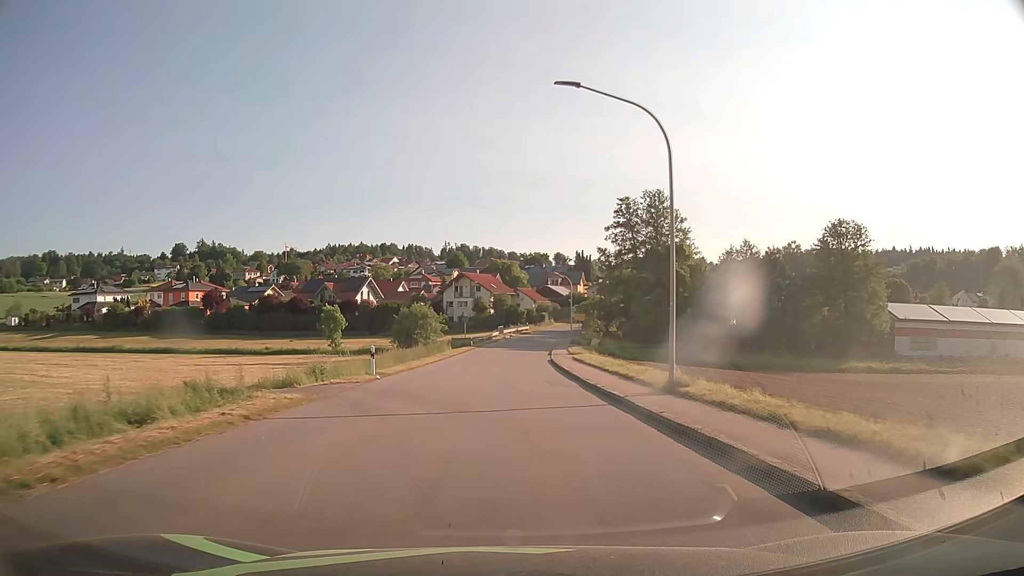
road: tertiary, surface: asphalt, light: Day
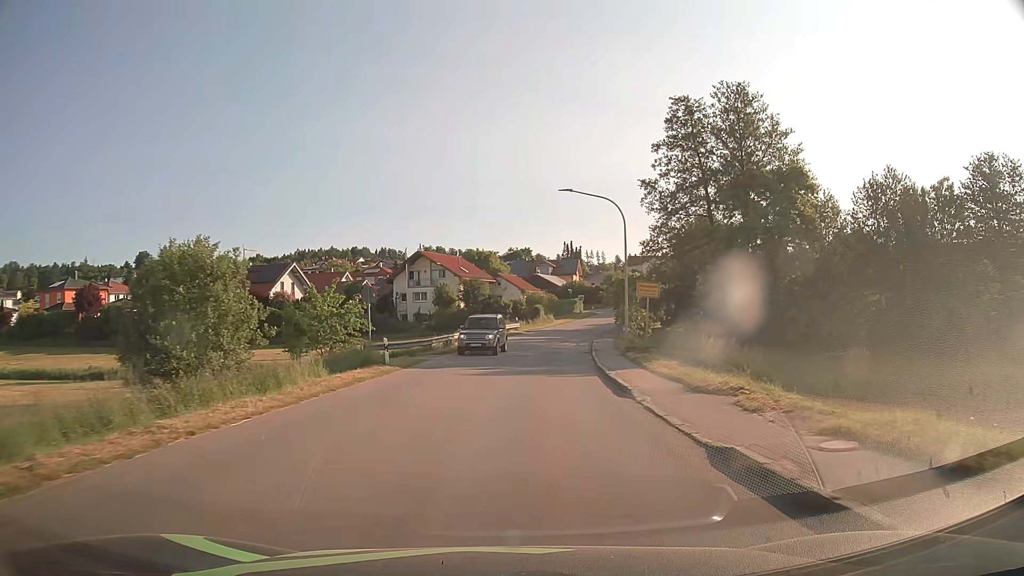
(+0.2, +37.9) m; +2°
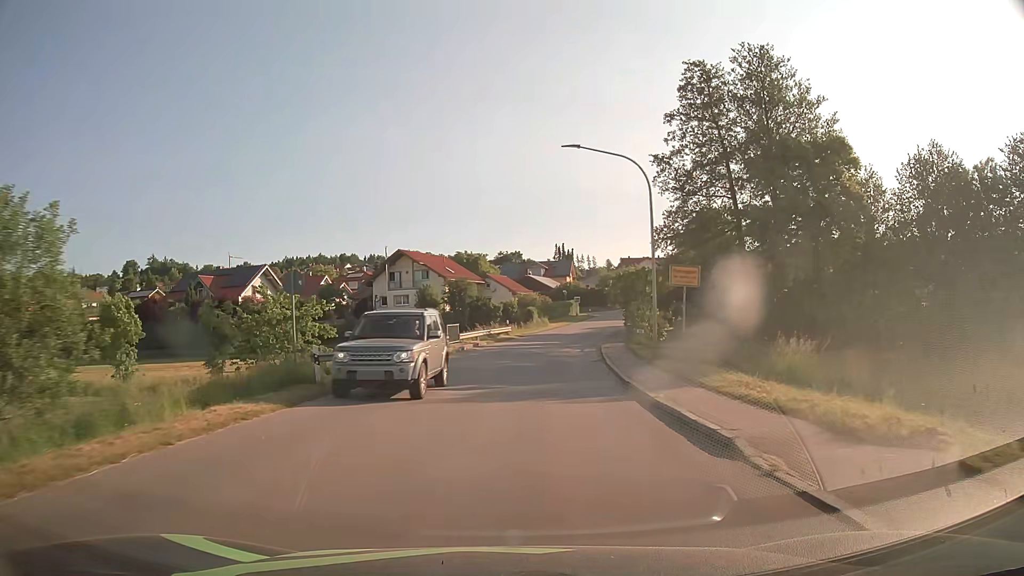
(+0.1, +7.6) m; +1°
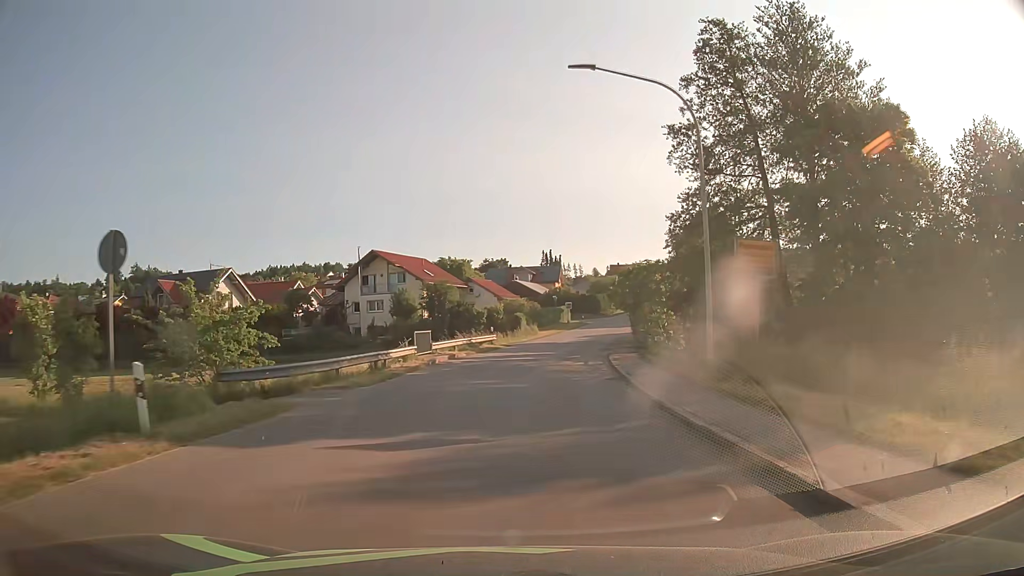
(0.0, +7.6) m; +1°
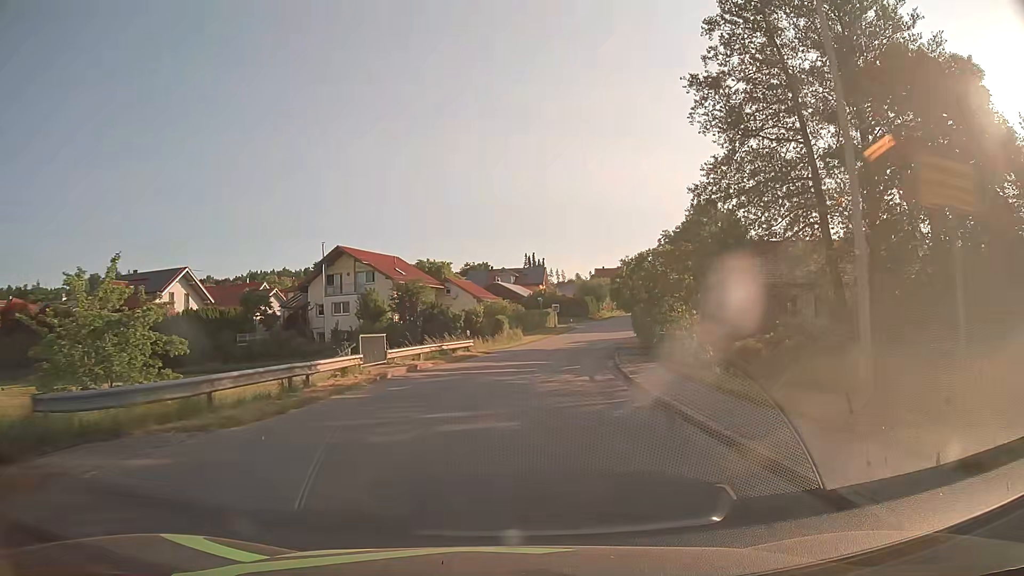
(+0.1, +7.5) m; +1°
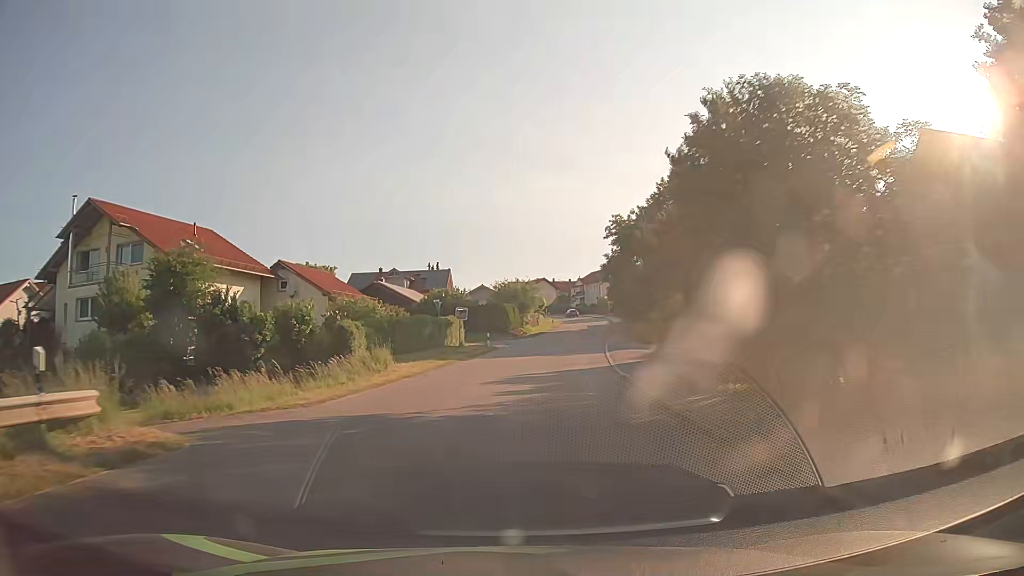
(+2.1, +29.8) m; +8°
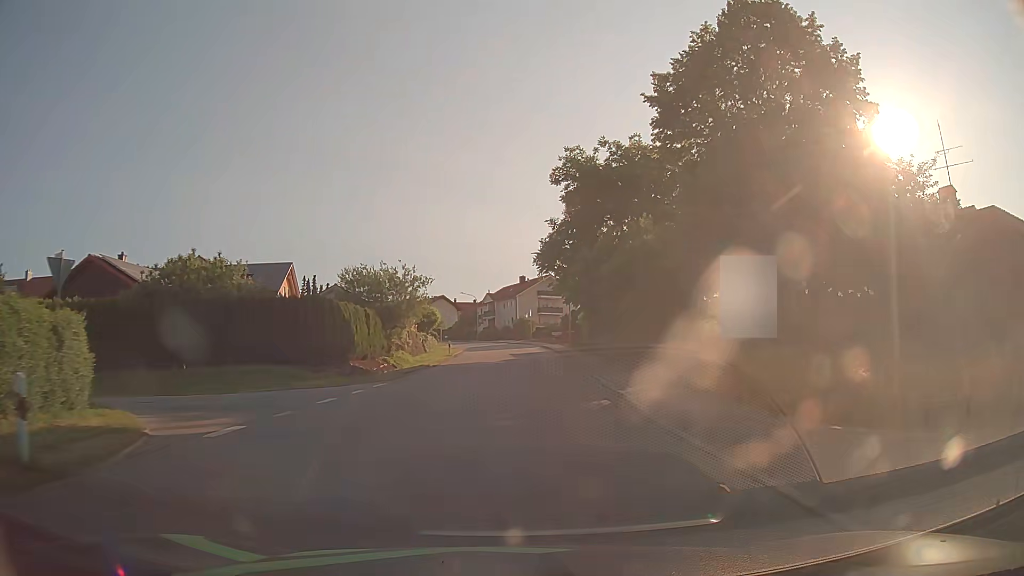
(+2.8, +36.8) m; +8°
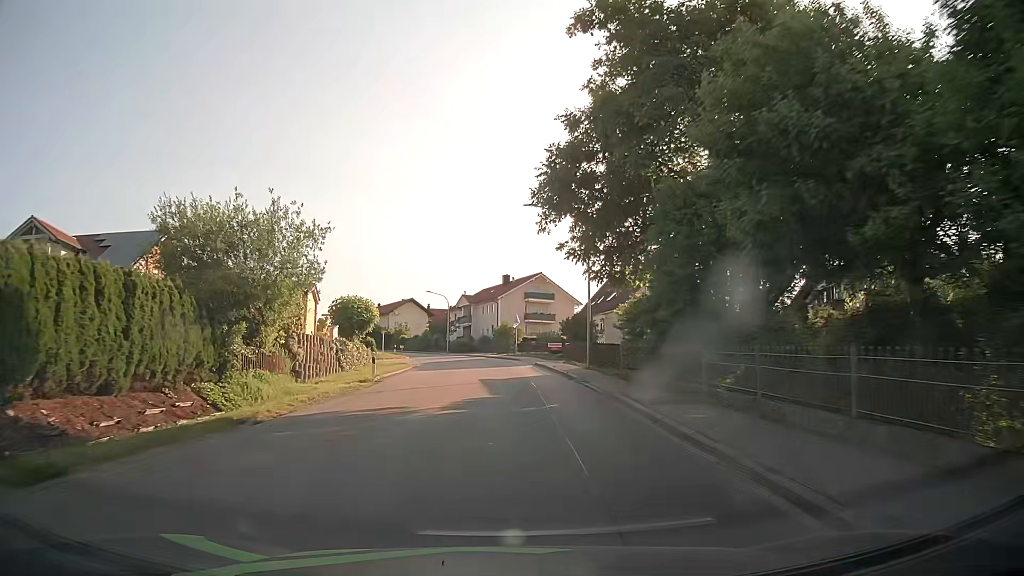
(+0.4, +21.9) m; +1°
(0, +10) (0, +20) (0, +30) (-1, +40) (-2, +50) (-3, +60) (-6, +70) (-9, +79) (-13, +88) (-18, +97) m
